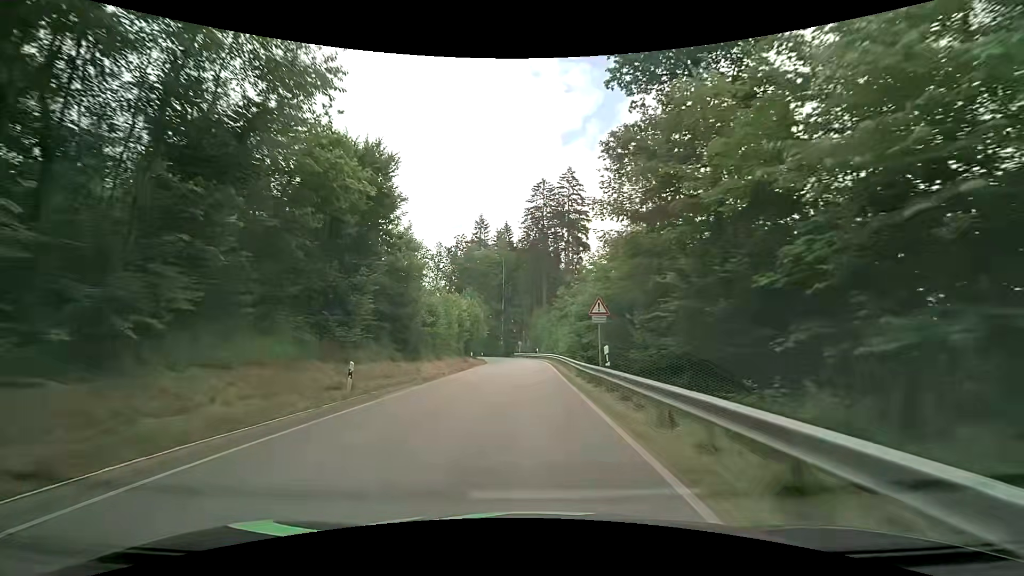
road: secondary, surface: asphalt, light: Day
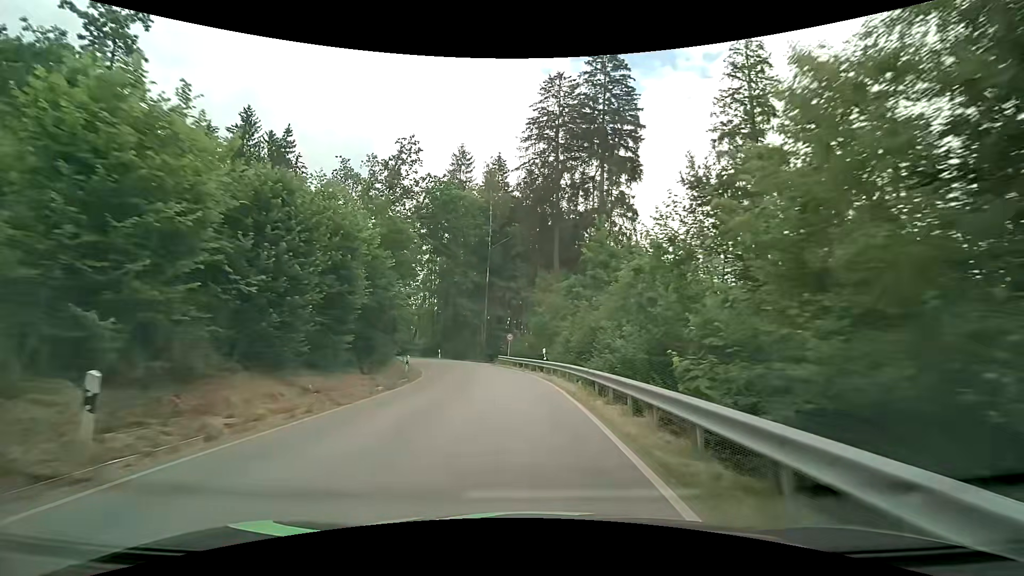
(+0.1, +36.3) m; 0°
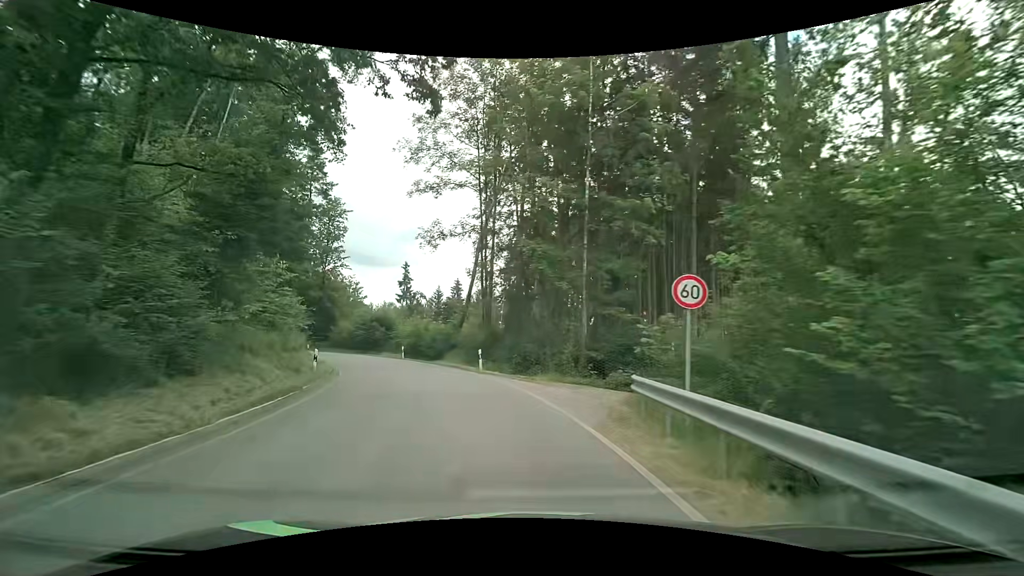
(-2.2, +31.9) m; -12°
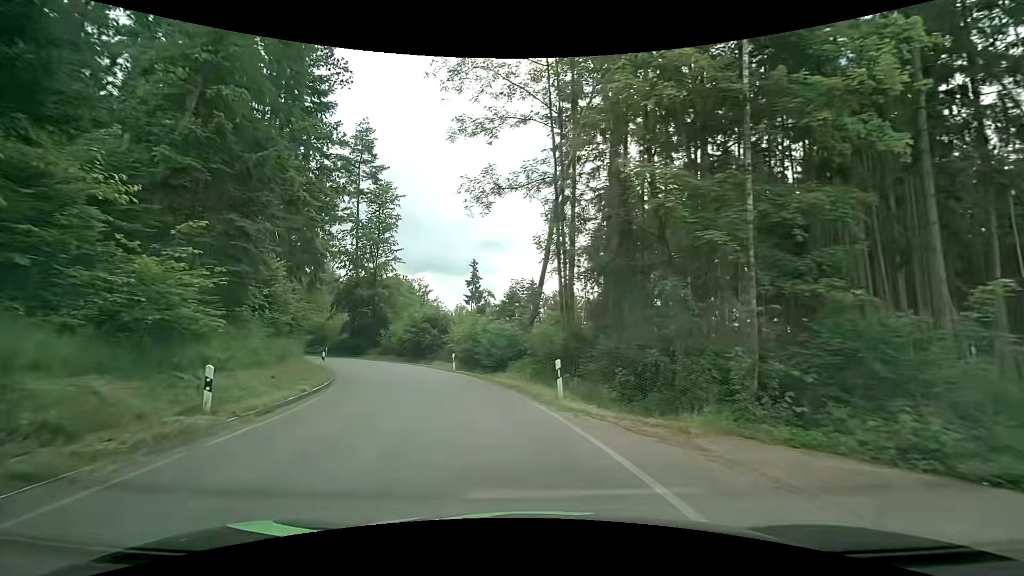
(-0.9, +11.2) m; -9°
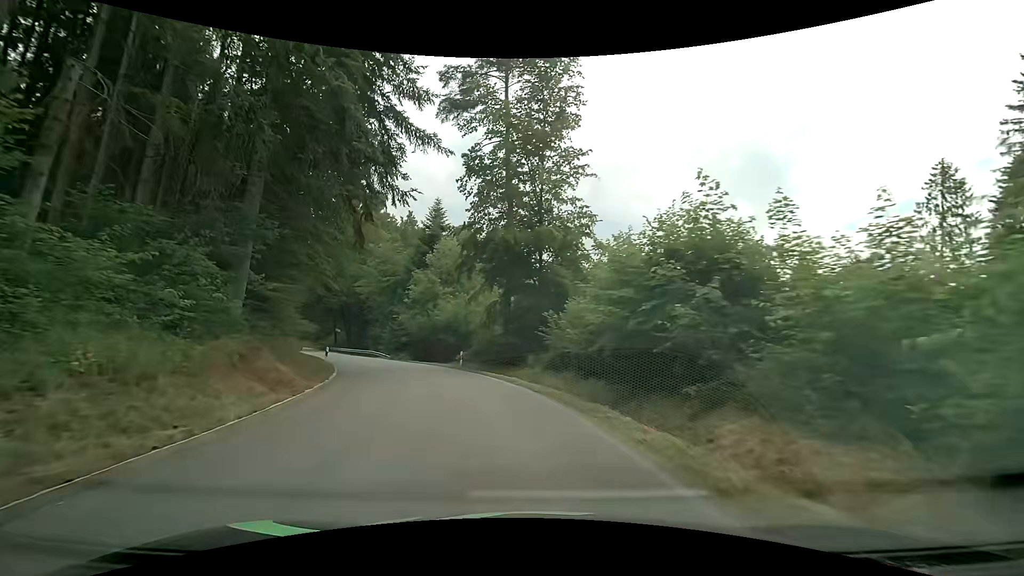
(-6.0, +28.0) m; -24°
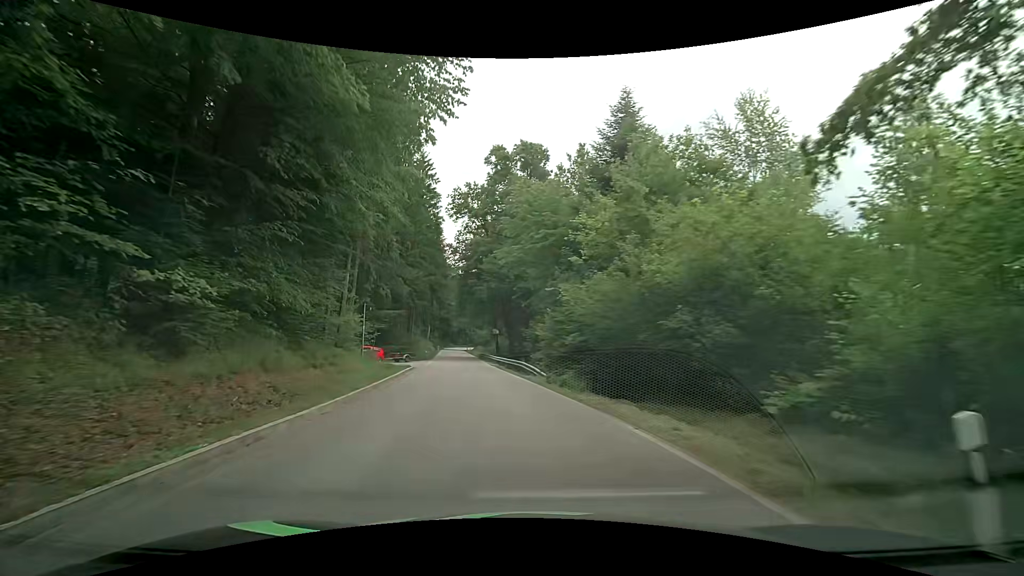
(-4.5, +24.6) m; -20°
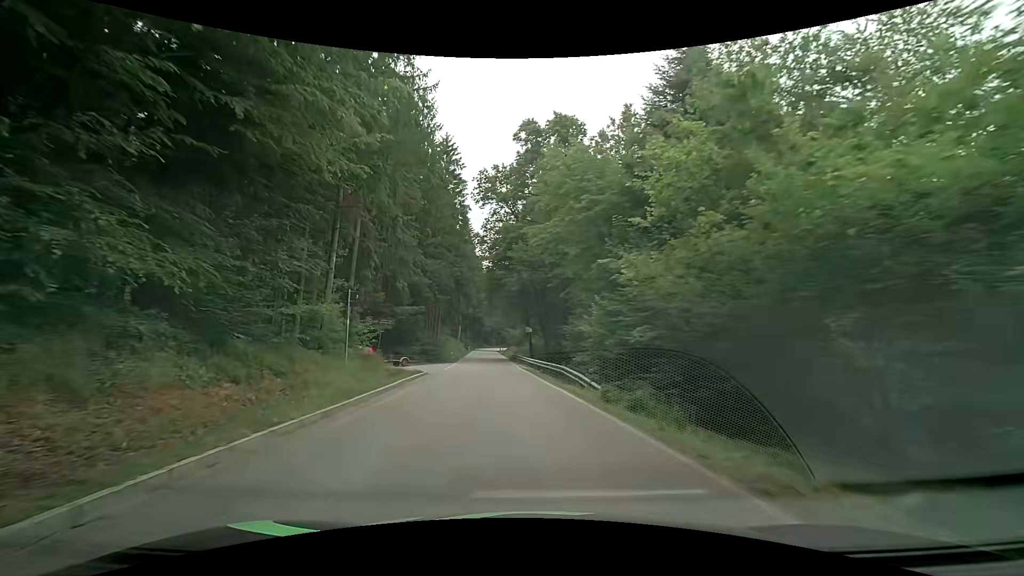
(-0.2, +6.6) m; -4°
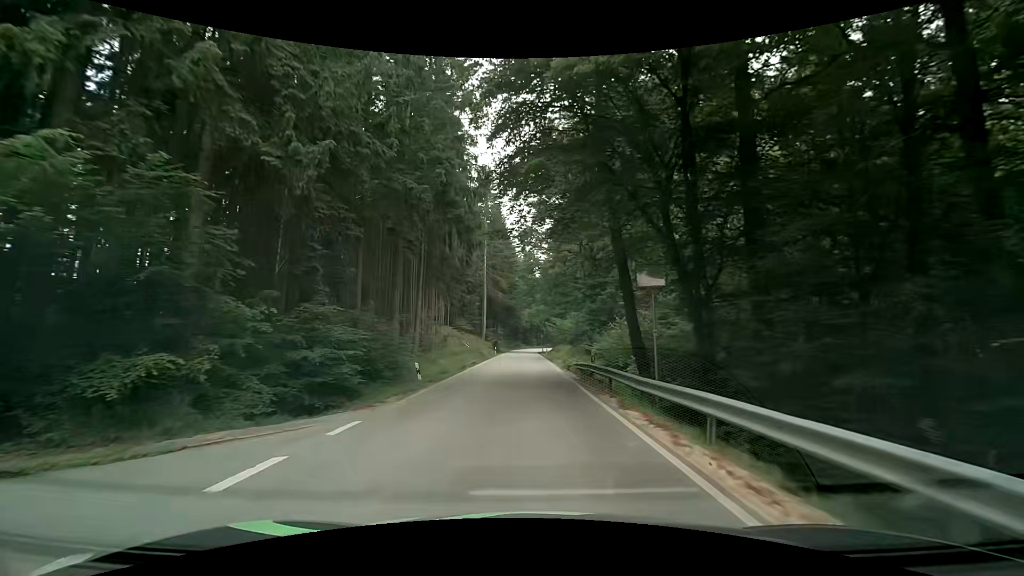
(-3.0, +34.8) m; -5°
(0, +10) (0, +20) (0, +30) (-1, +40) (-1, +50) (-1, +60) (-1, +70) (-1, +80) (-1, +90) (-1, +100) m
